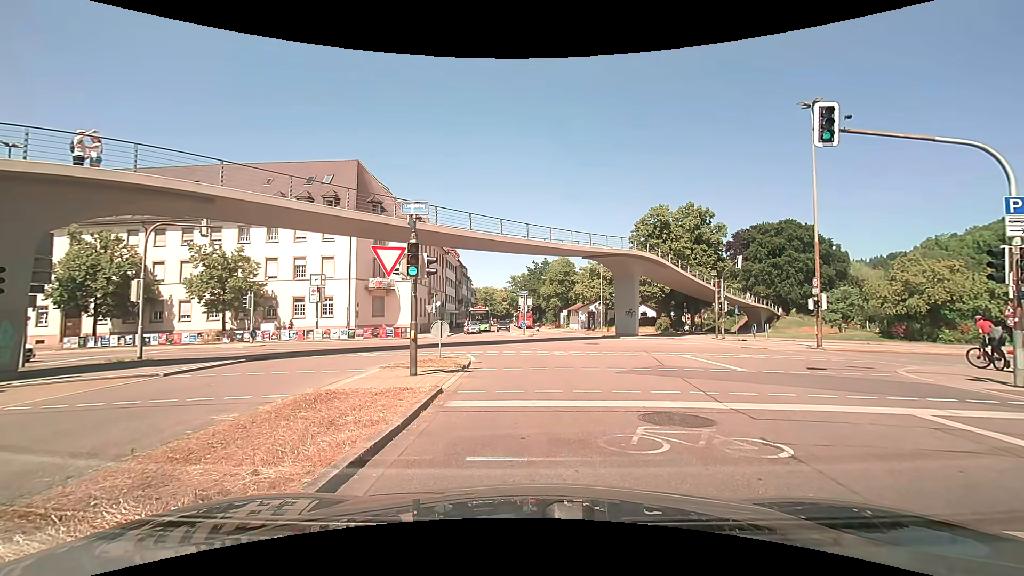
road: primary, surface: asphalt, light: Day
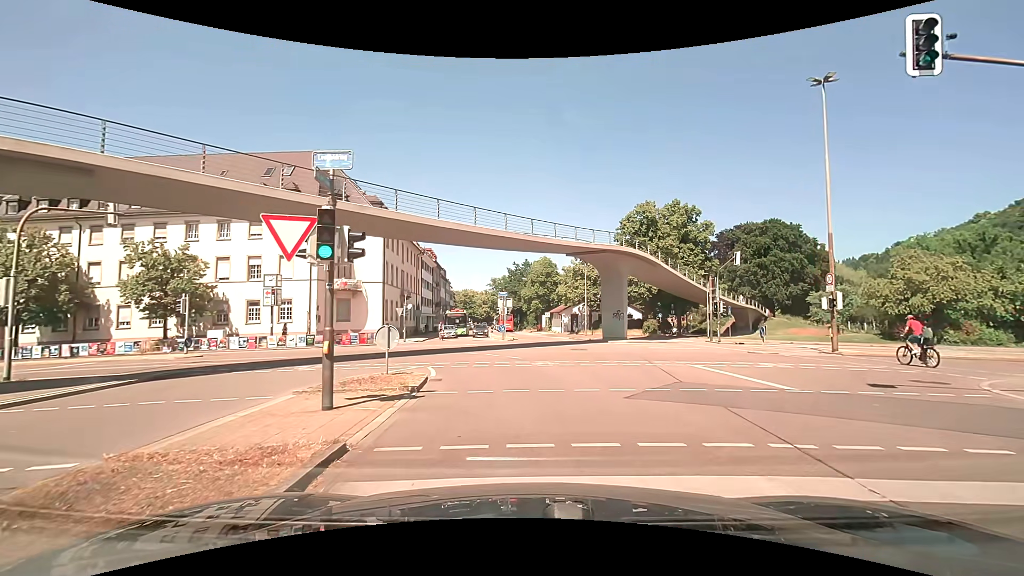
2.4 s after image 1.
(+0.1, +4.2) m; +4°
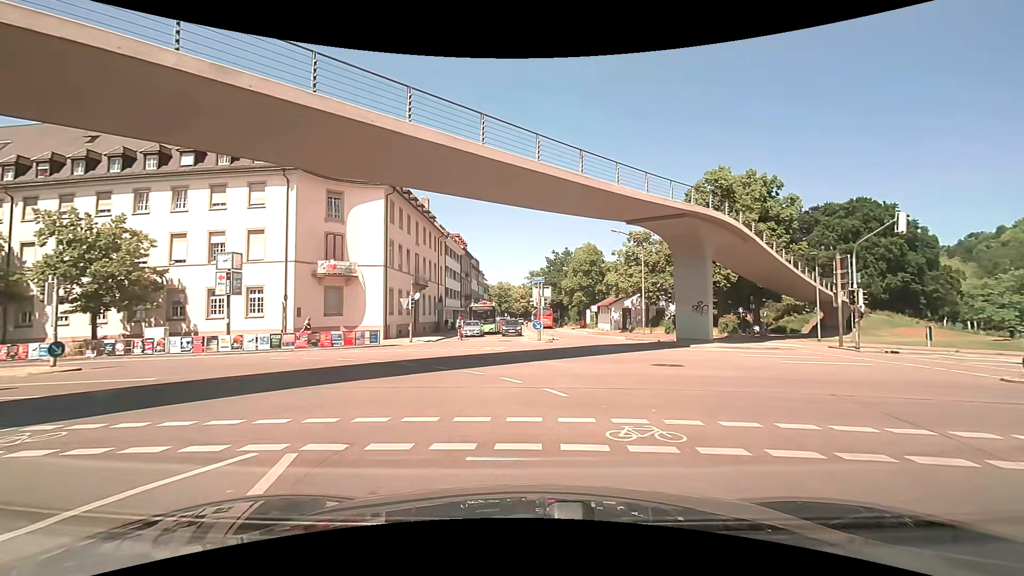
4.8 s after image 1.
(-0.4, +11.2) m; -7°
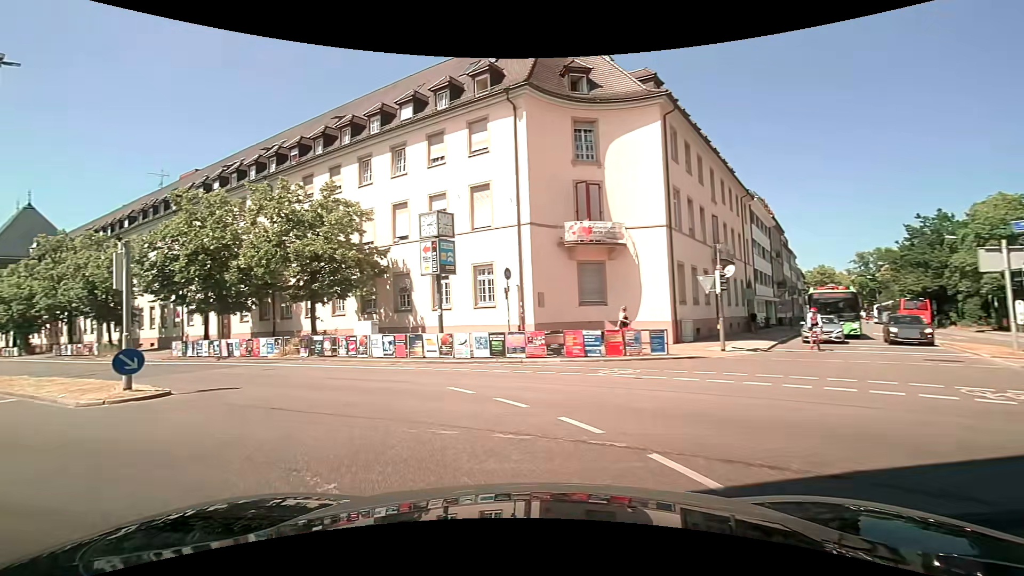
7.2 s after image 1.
(-2.9, +13.6) m; -30°
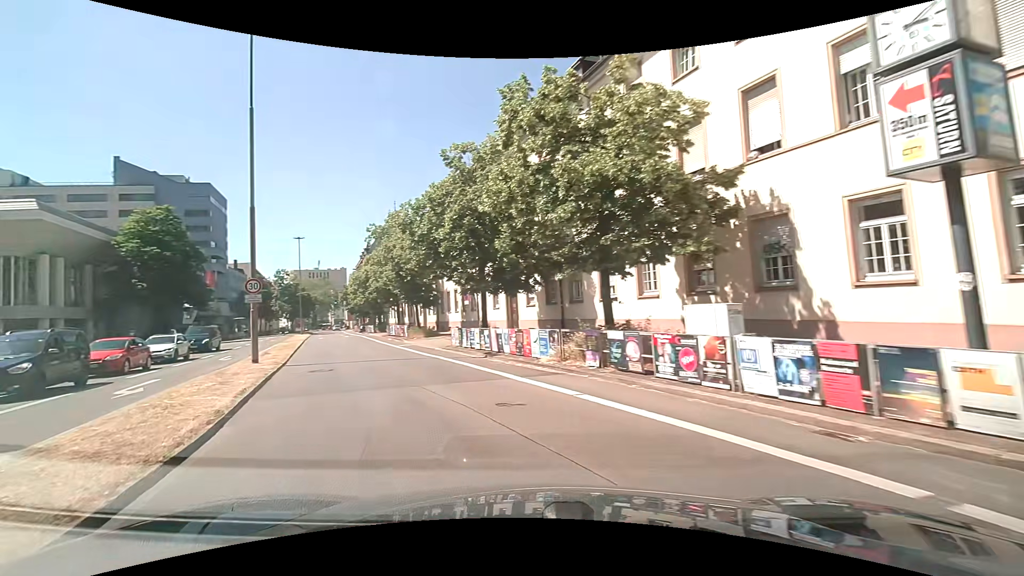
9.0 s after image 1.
(-3.4, +11.3) m; -33°
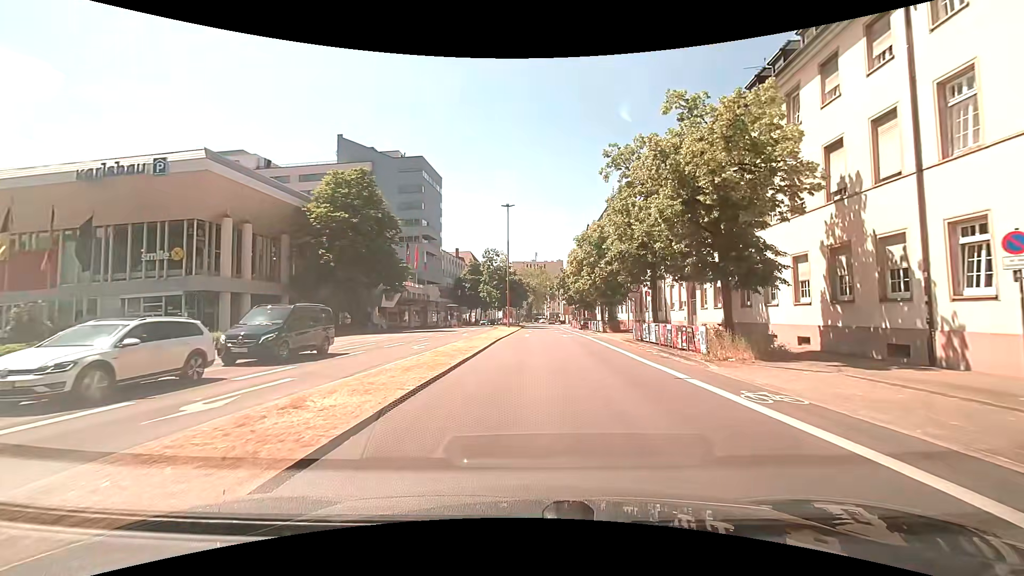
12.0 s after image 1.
(-7.1, +20.8) m; -23°
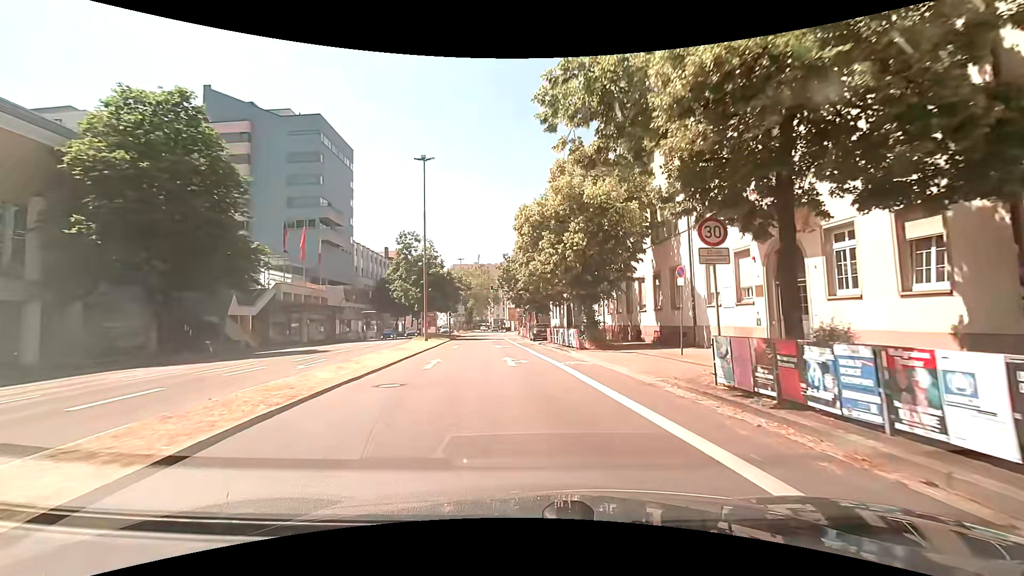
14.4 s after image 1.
(+1.1, +19.3) m; +7°
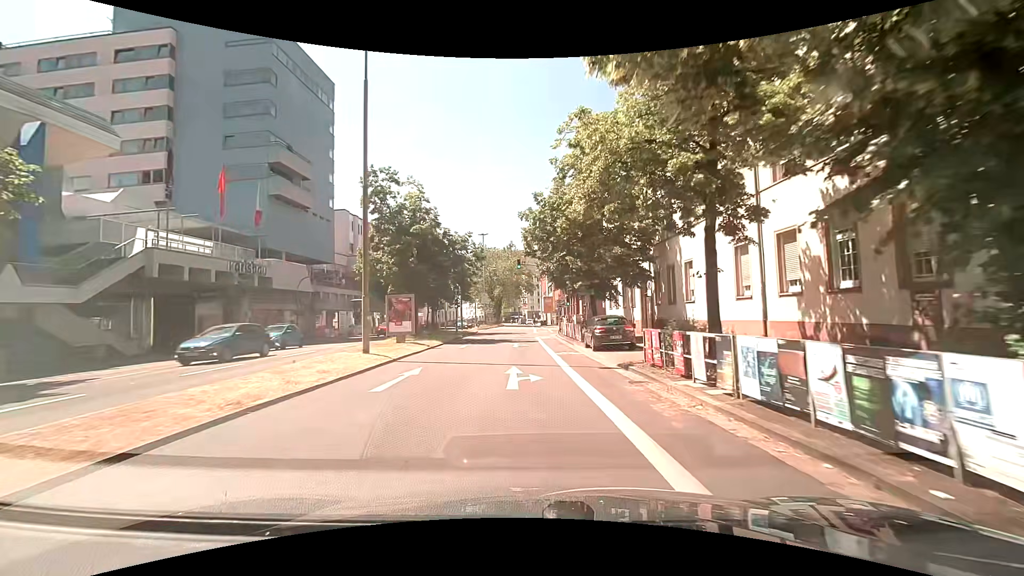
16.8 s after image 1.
(-0.9, +20.9) m; -4°
(0, +10) (-1, +20) (-1, +30) (-1, +40) (+2, +49) (+11, +53) (+21, +54) (+31, +54) (+41, +55) (+51, +55) m
